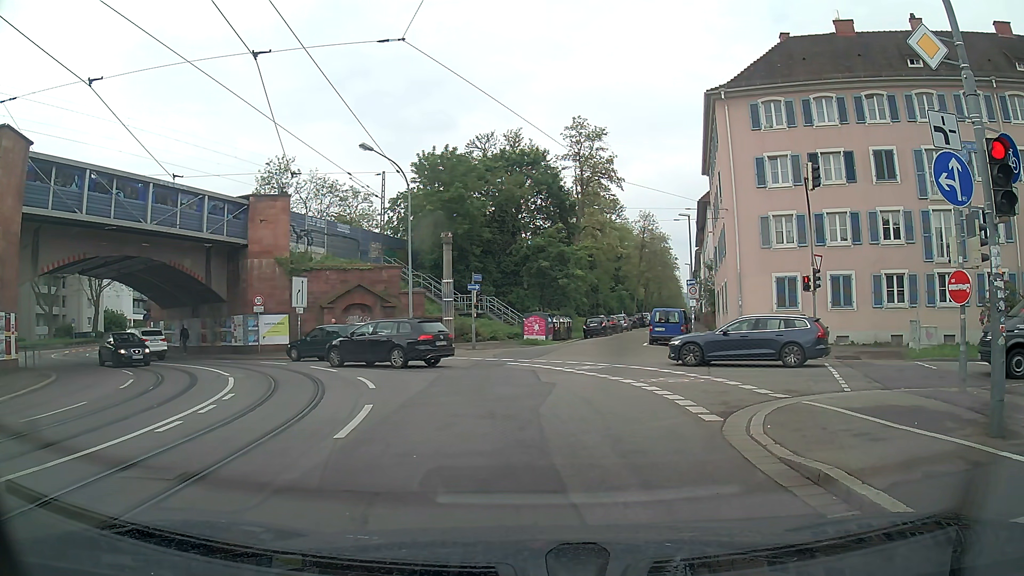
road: primary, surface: asphalt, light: Day
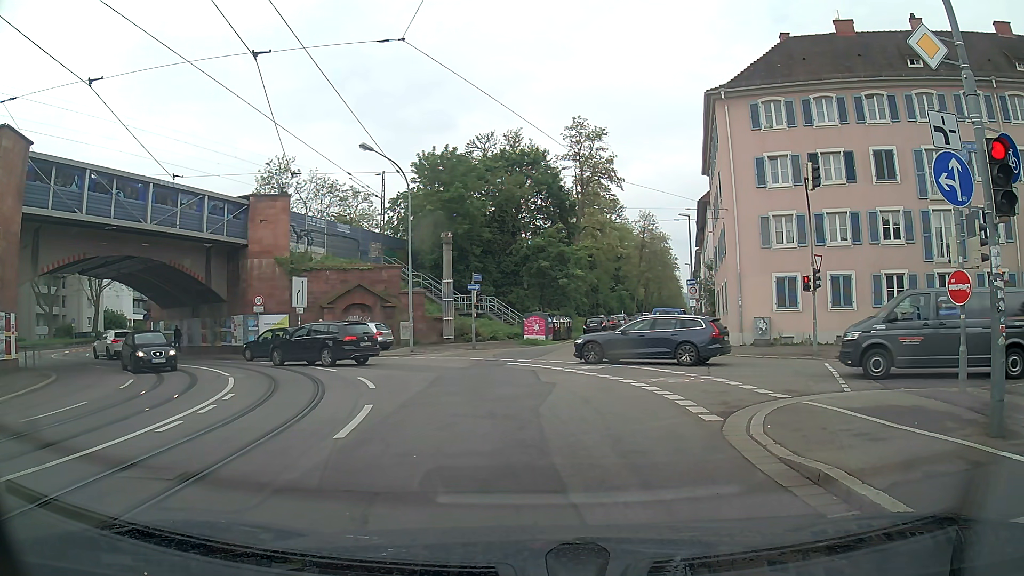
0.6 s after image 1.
(0.0, 0.0) m; 0°
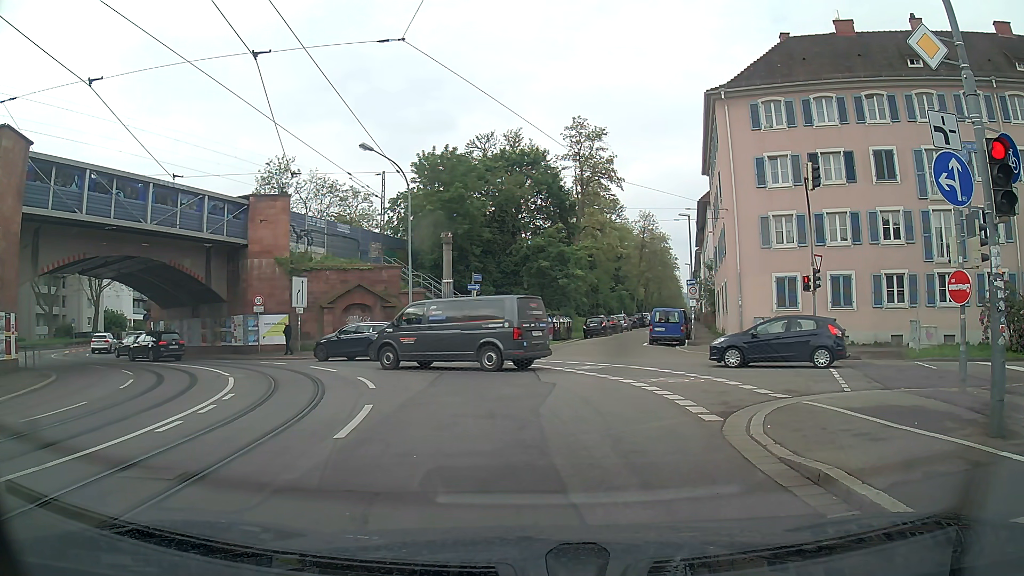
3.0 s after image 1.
(0.0, 0.0) m; 0°
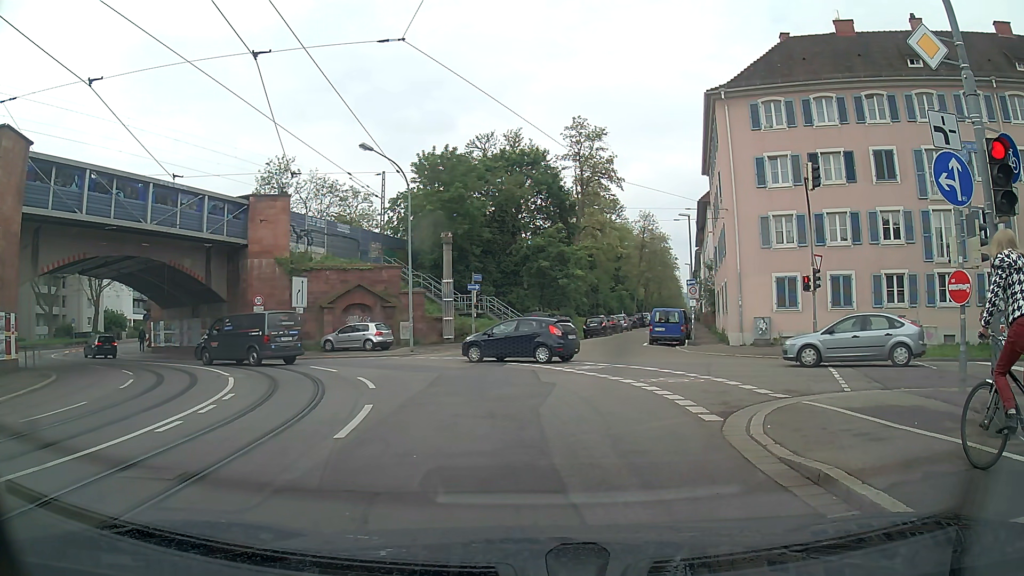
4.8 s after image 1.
(0.0, 0.0) m; 0°
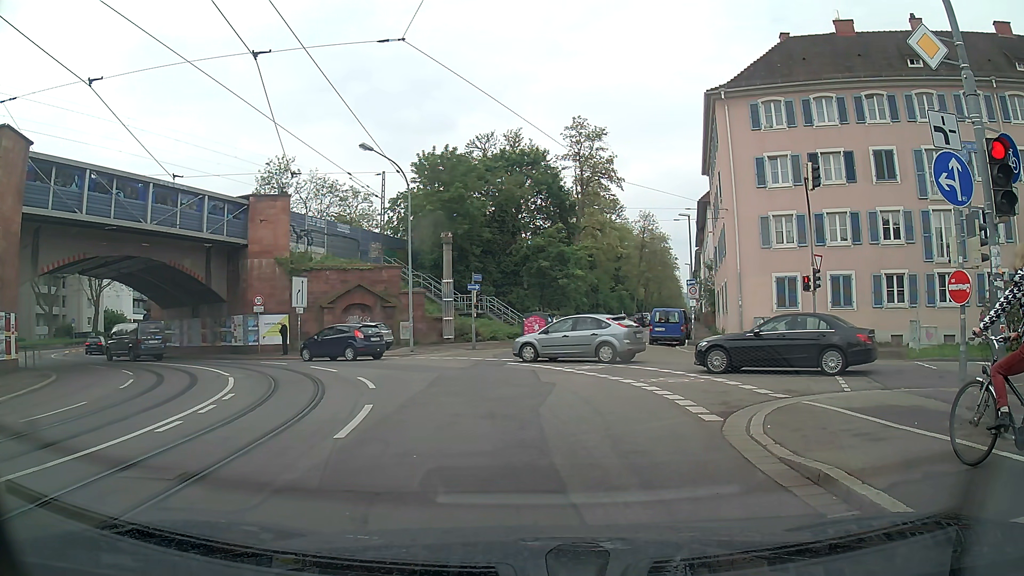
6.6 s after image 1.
(0.0, 0.0) m; 0°
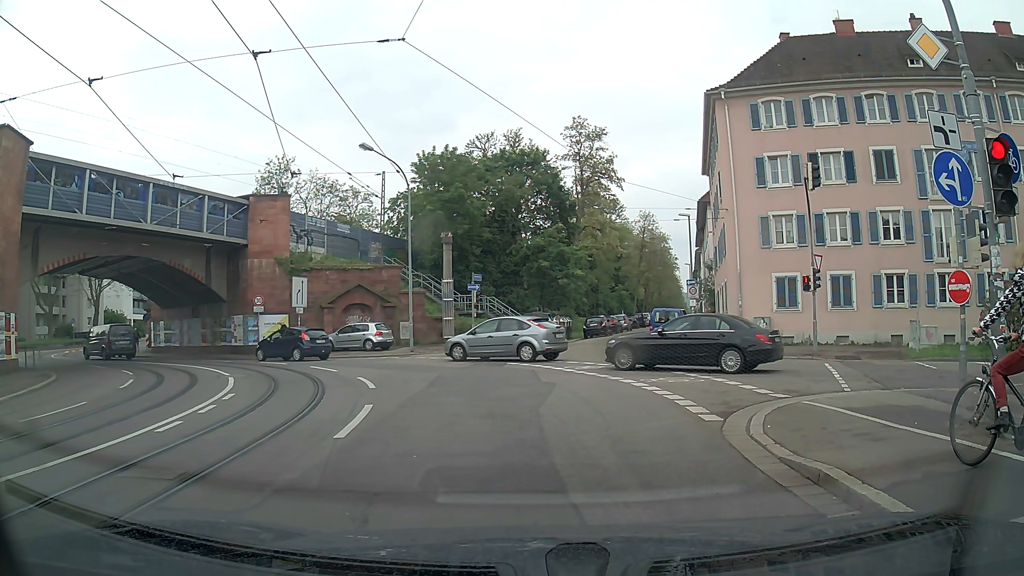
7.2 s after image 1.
(0.0, 0.0) m; 0°
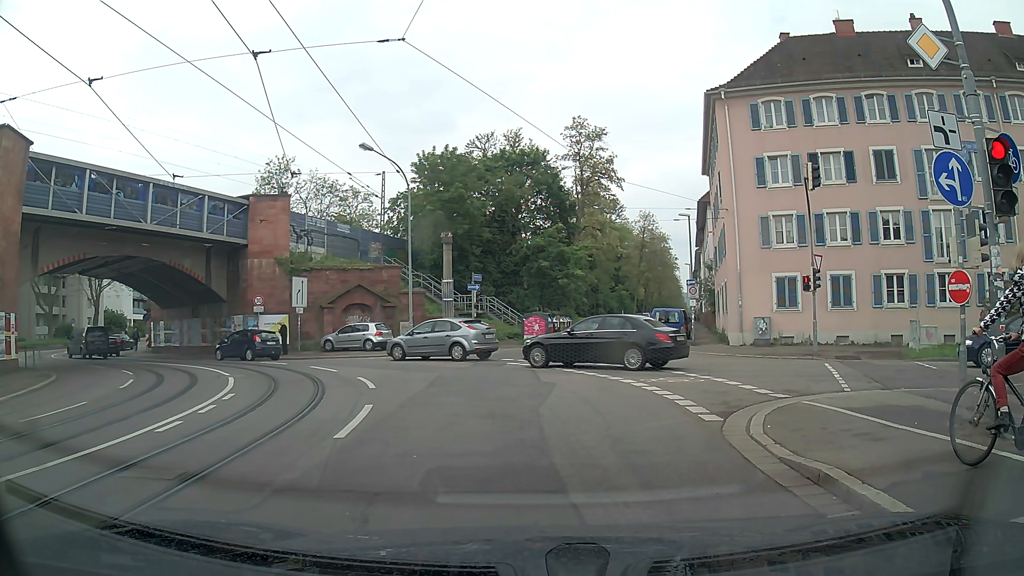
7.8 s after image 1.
(0.0, 0.0) m; 0°
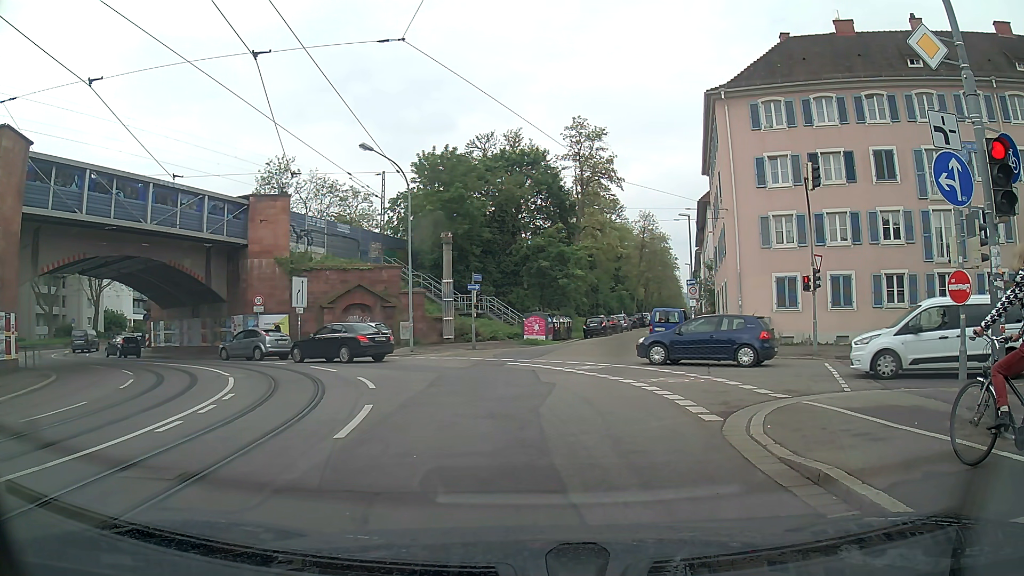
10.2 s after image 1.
(0.0, 0.0) m; 0°
(0, +10) (-2, +20) (-8, +28) (-16, +34) (-24, +39) (-32, +46) (-36, +55) (-37, +64) (-37, +74) (-35, +84) m
